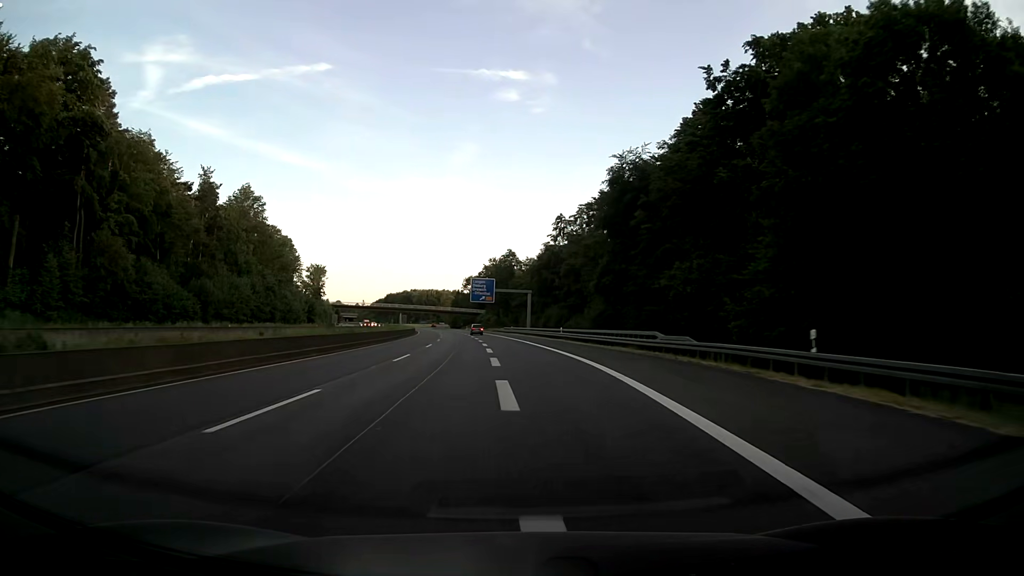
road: motorway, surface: asphalt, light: Day
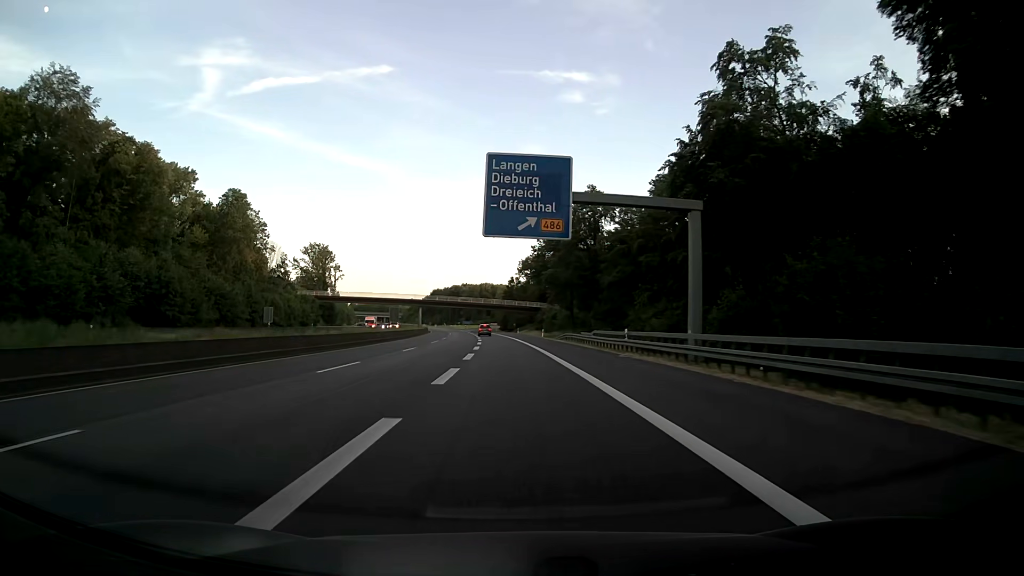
(-2.9, +79.1) m; -5°
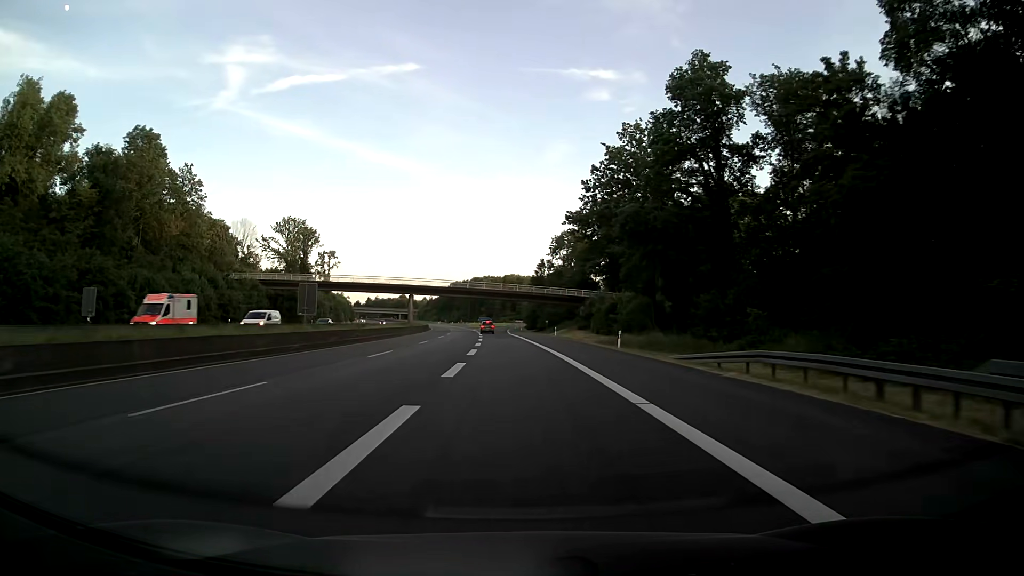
(-1.1, +46.8) m; -2°
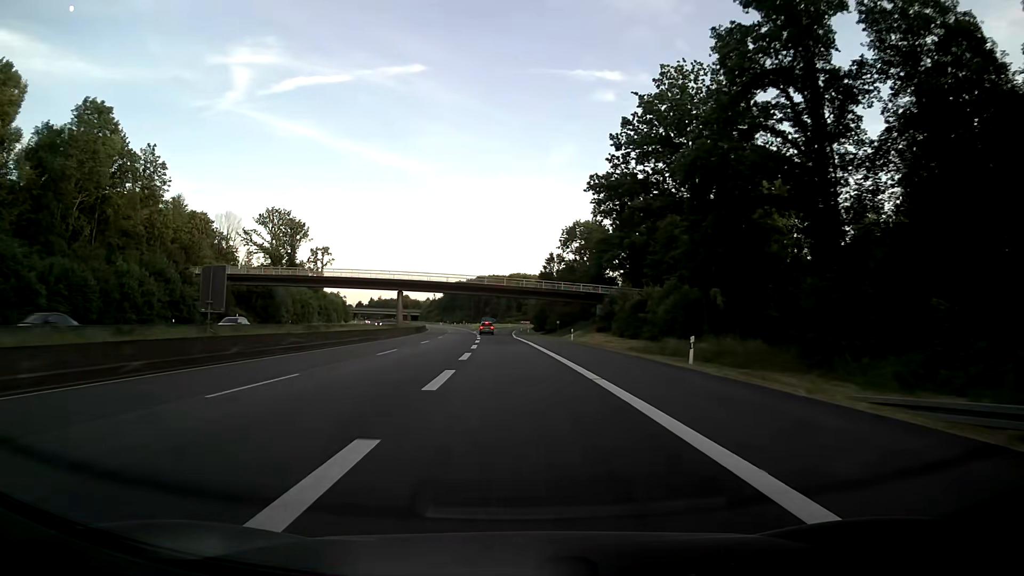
(-0.1, +15.1) m; -1°
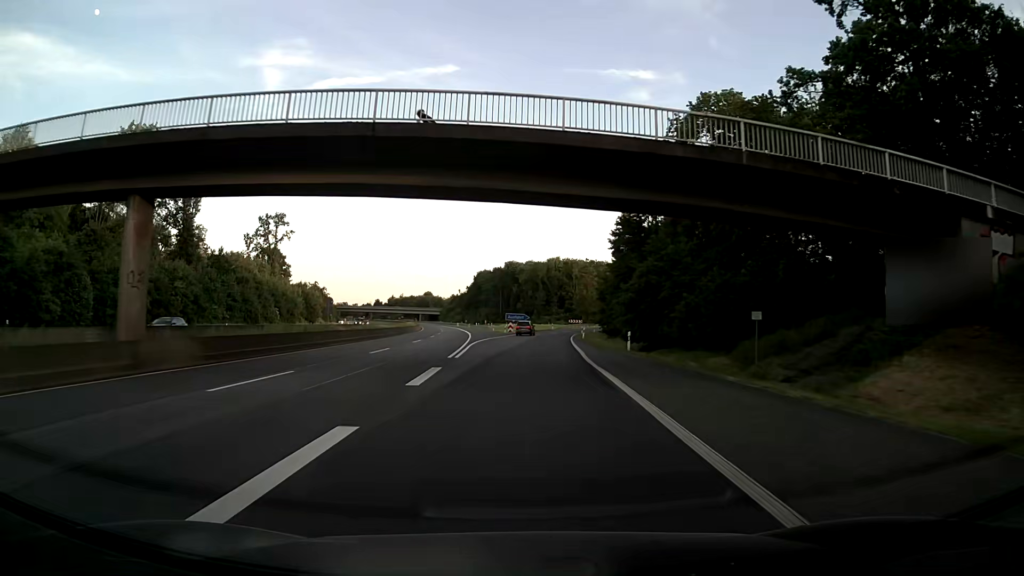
(-1.7, +70.9) m; -3°
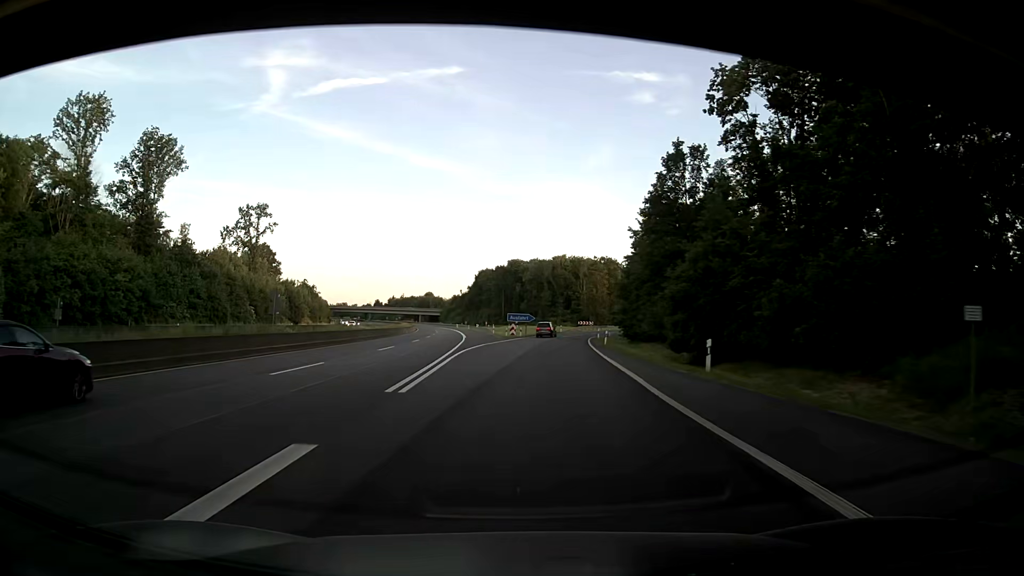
(0.0, +13.3) m; 0°
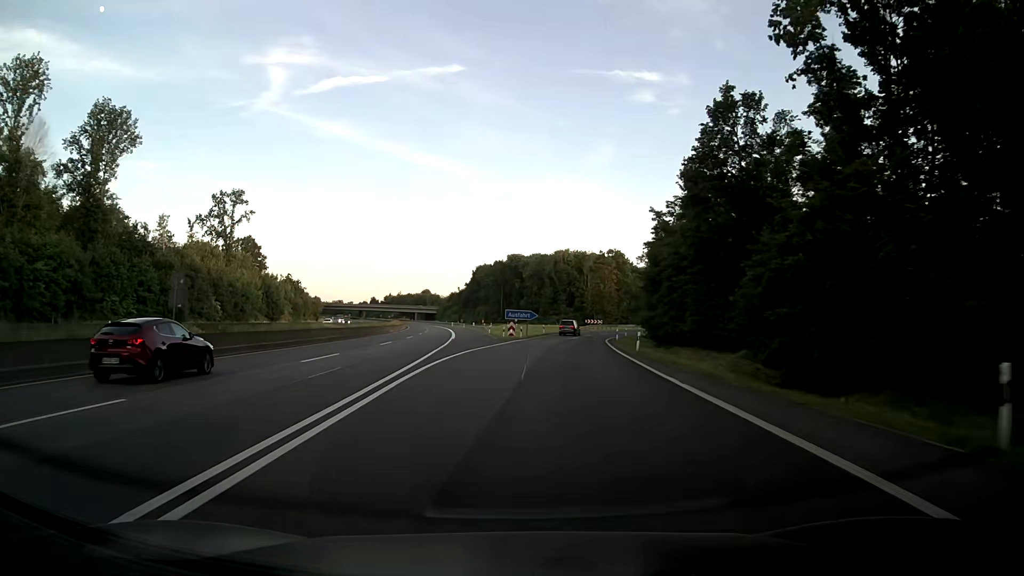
(0.0, +13.0) m; -1°
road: motorway_link
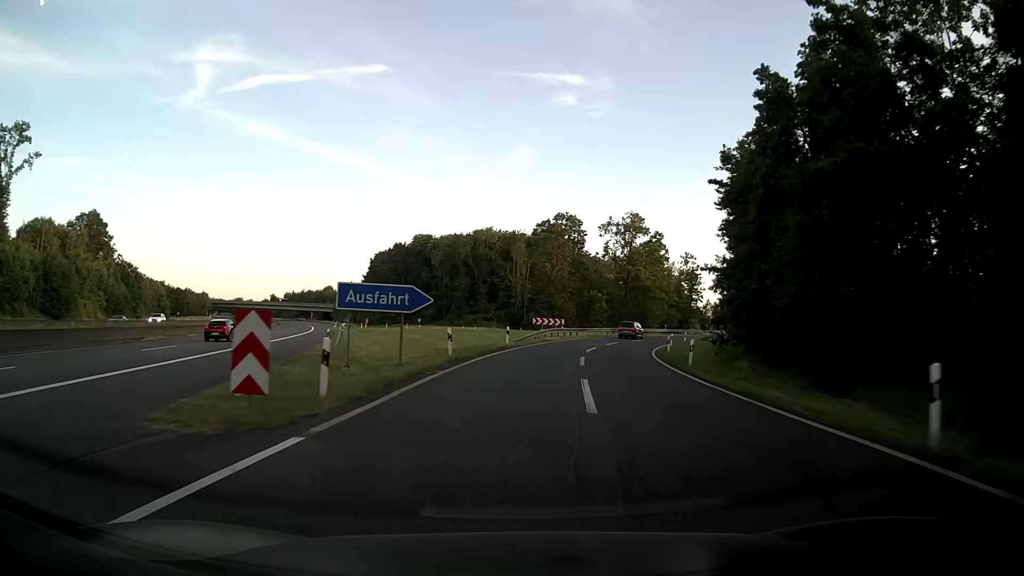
(+2.6, +47.7) m; +8°
(0, +10) (+1, +20) (+2, +30) (+4, +40) (+6, +49) (+9, +59) (+13, +68) (+18, +77) (+23, +86) (+29, +94) m
